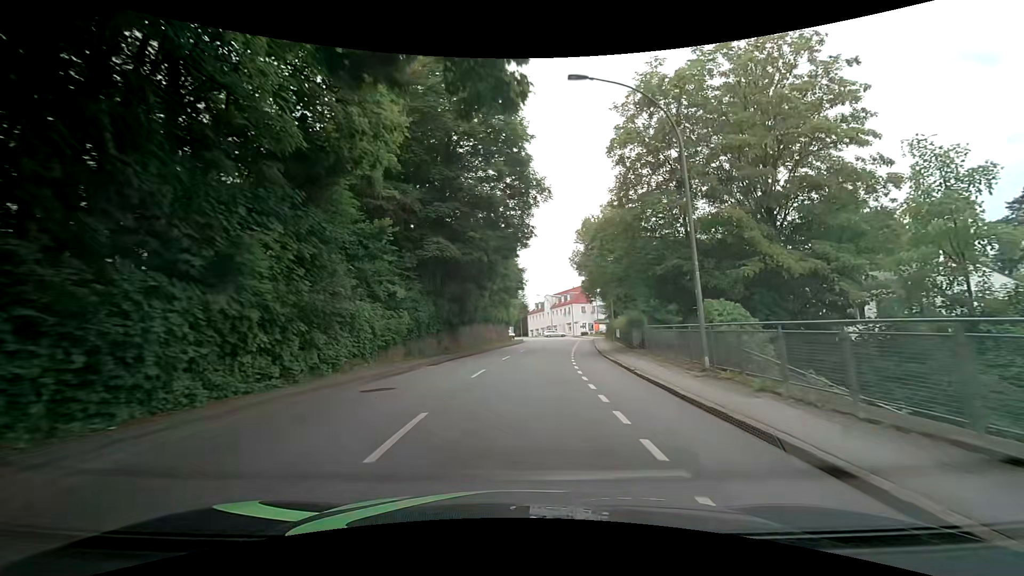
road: tertiary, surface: asphalt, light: Day
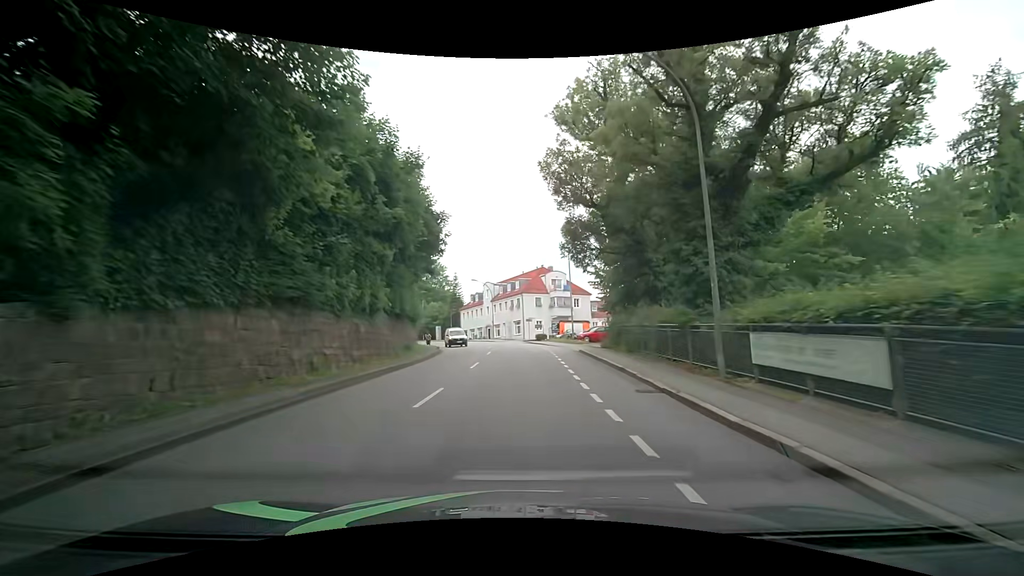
(+2.5, +31.9) m; +8°
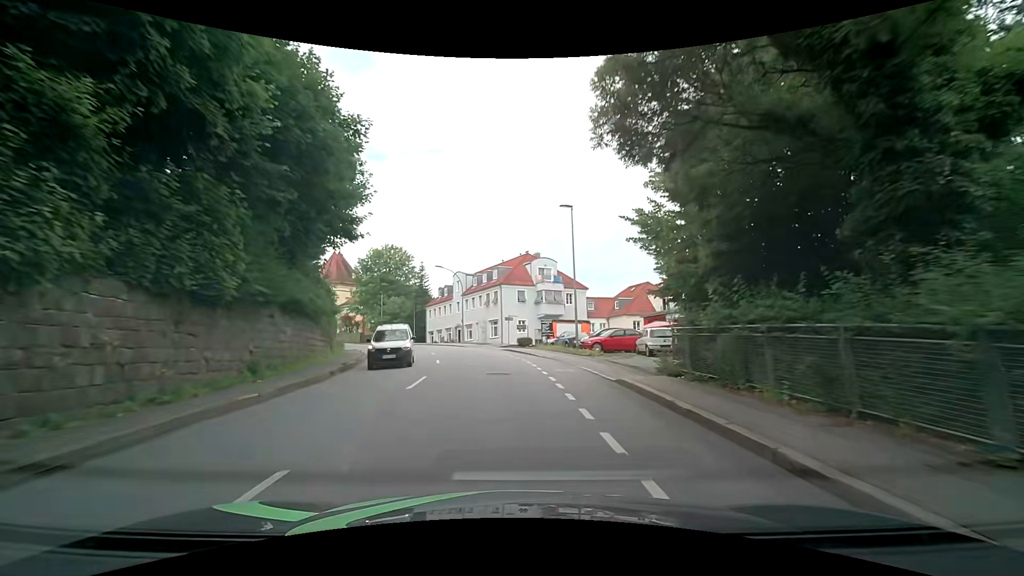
(+0.3, +15.9) m; +2°
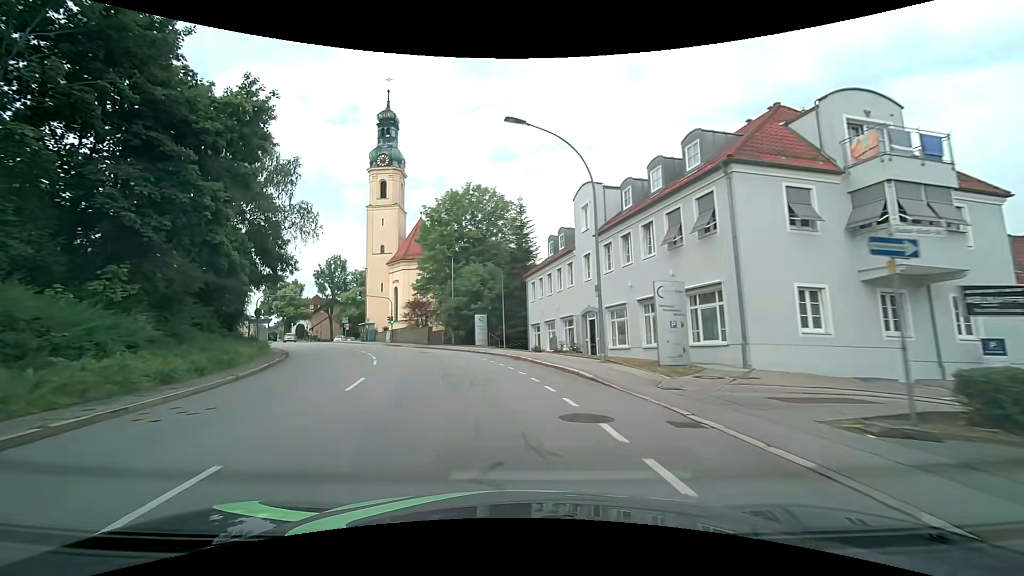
(-3.9, +38.5) m; -15°
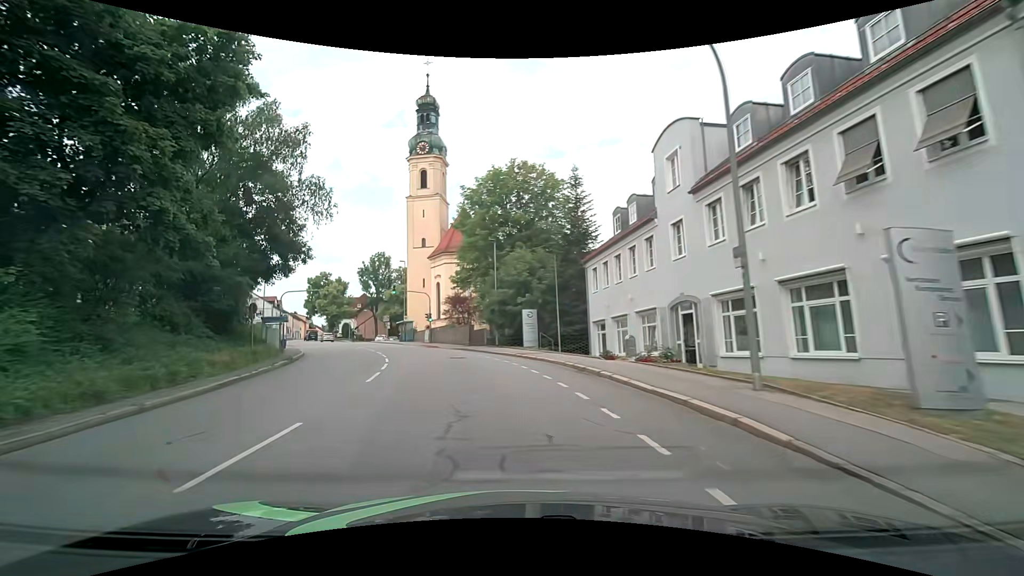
(-0.4, +7.6) m; -5°
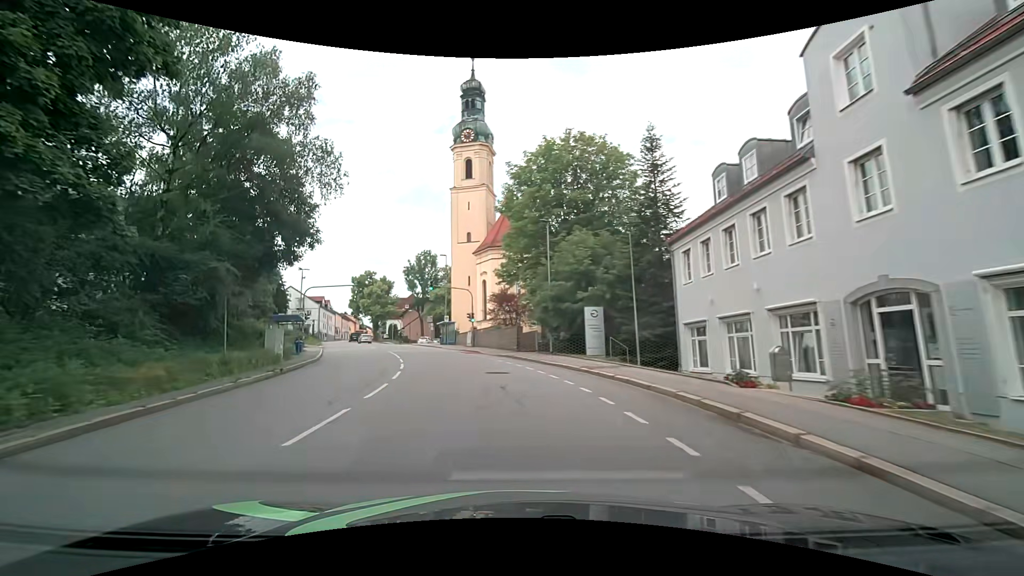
(-0.5, +7.6) m; -7°
